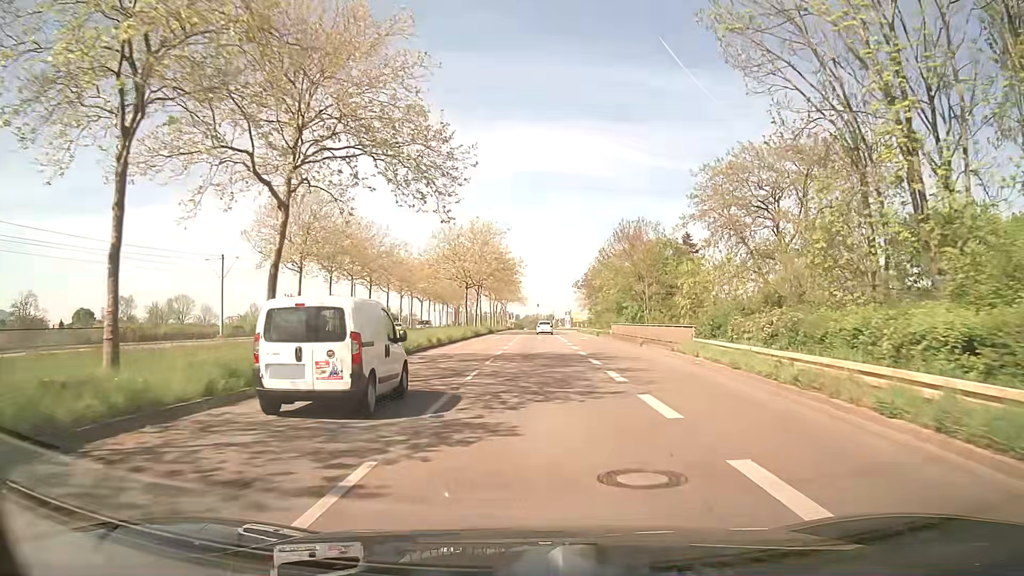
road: secondary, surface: asphalt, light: Day
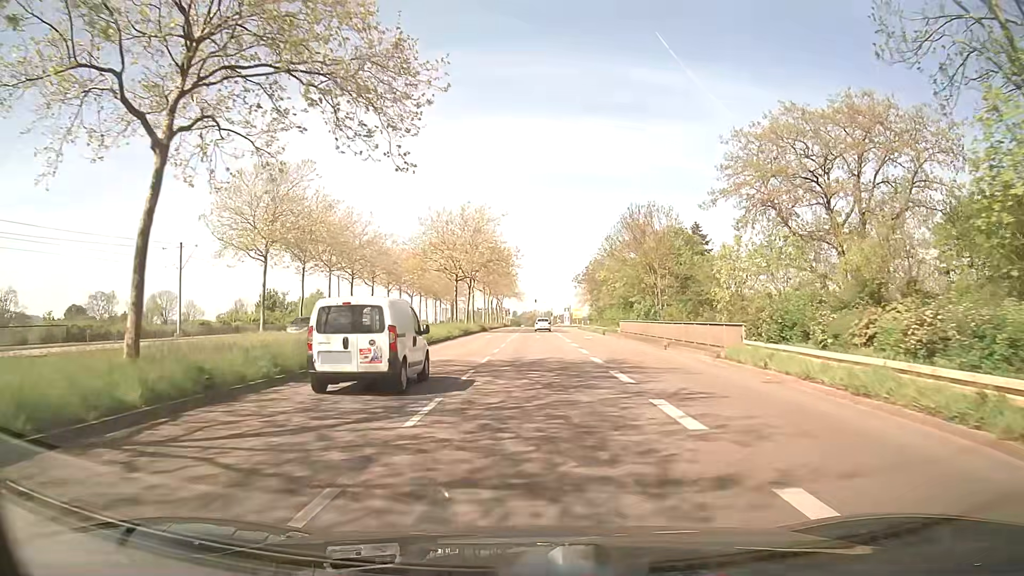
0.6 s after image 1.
(+0.1, +7.3) m; +1°
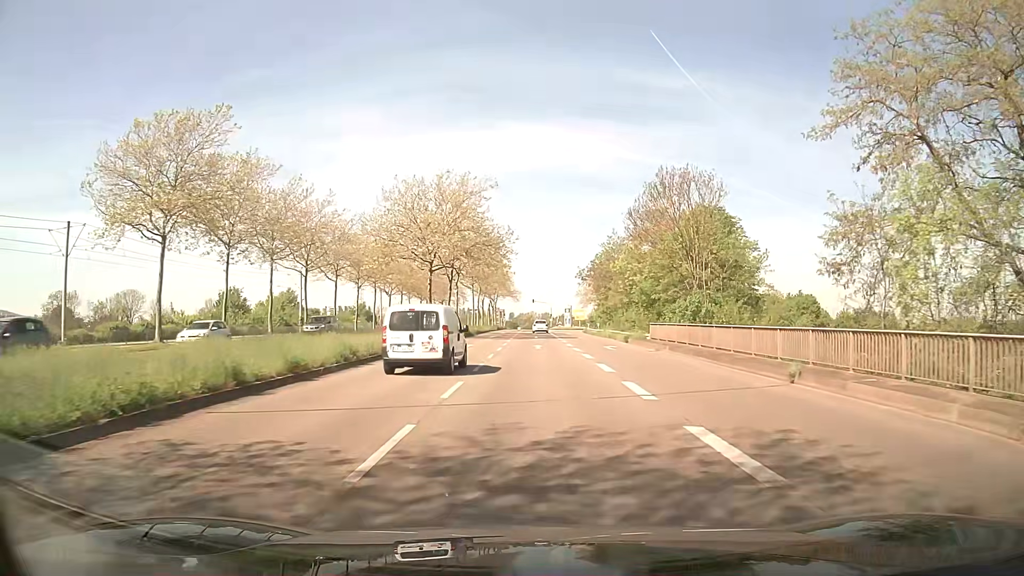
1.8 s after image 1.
(+0.1, +14.7) m; +1°
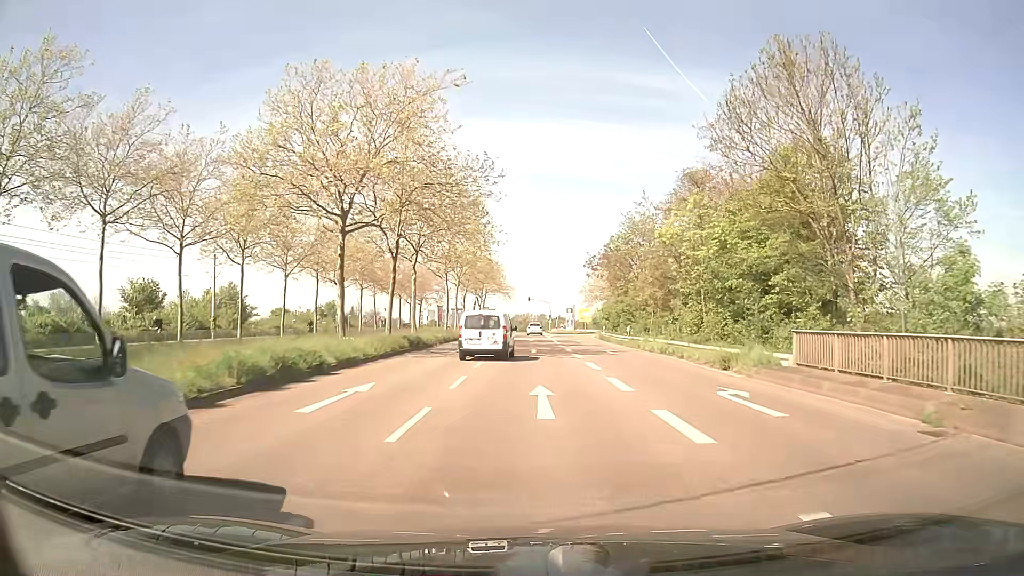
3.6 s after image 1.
(-0.1, +22.2) m; 0°
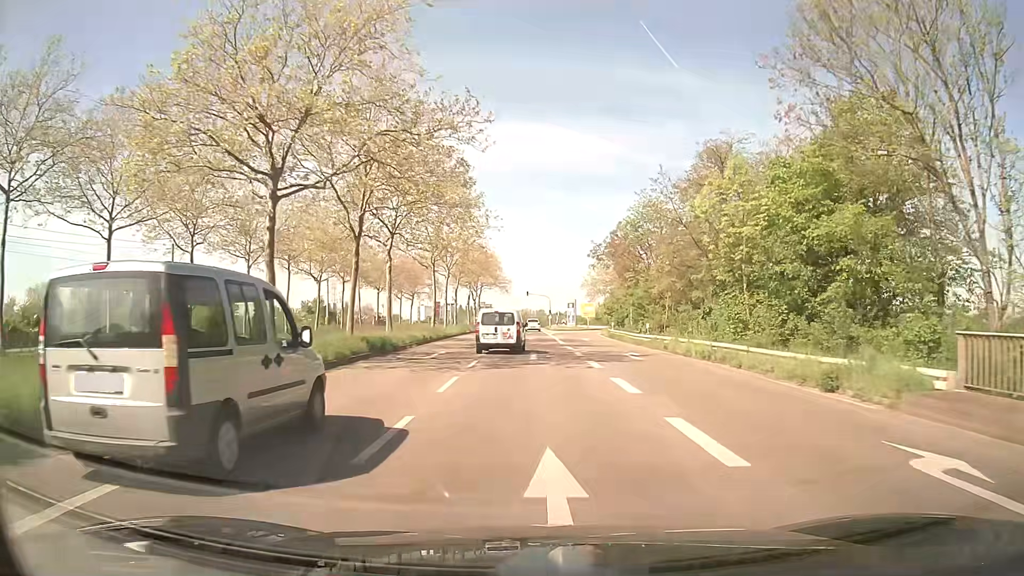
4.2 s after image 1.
(0.0, +7.4) m; 0°
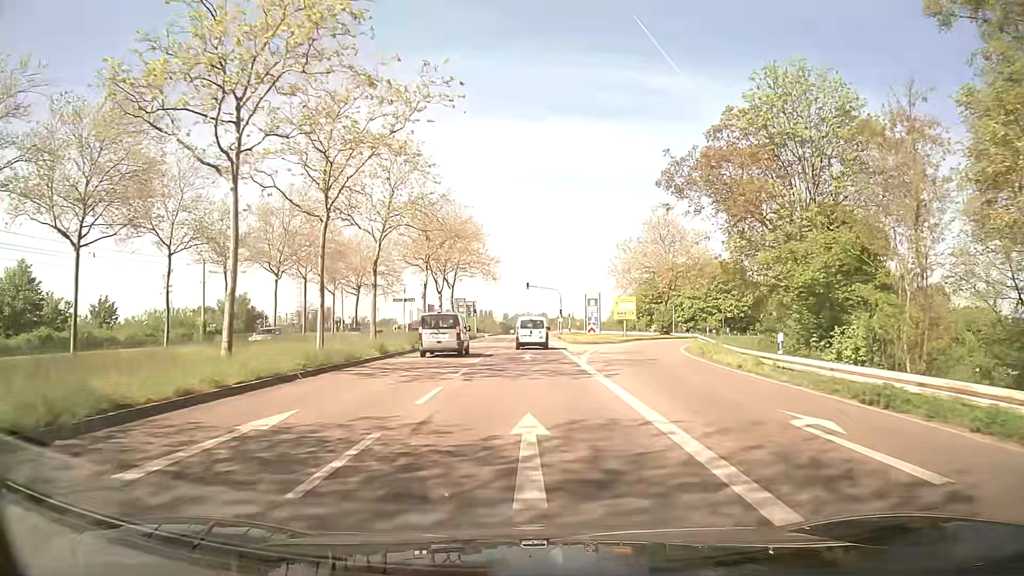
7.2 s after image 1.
(-0.1, +37.3) m; 0°
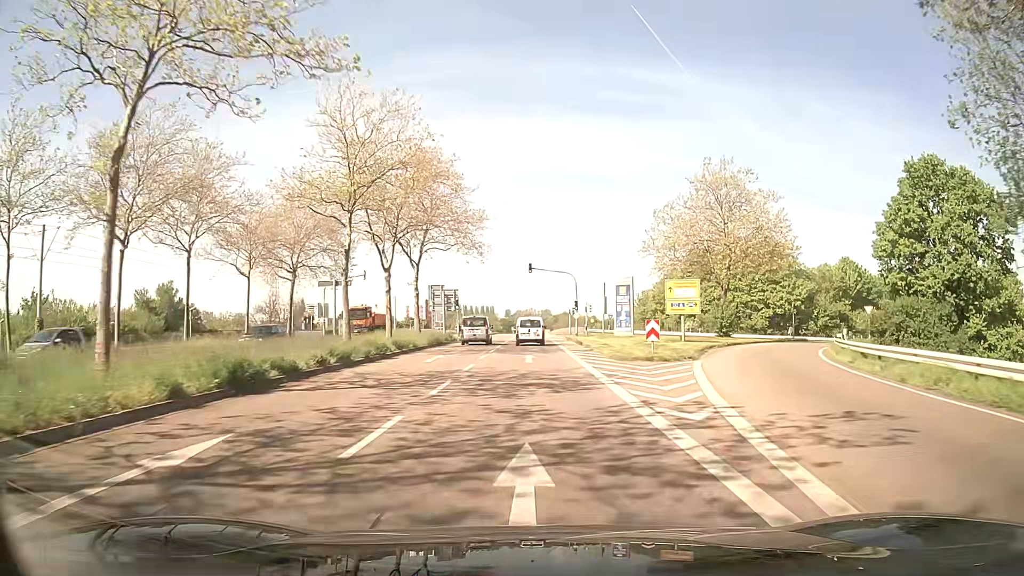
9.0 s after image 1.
(-0.2, +22.6) m; -1°
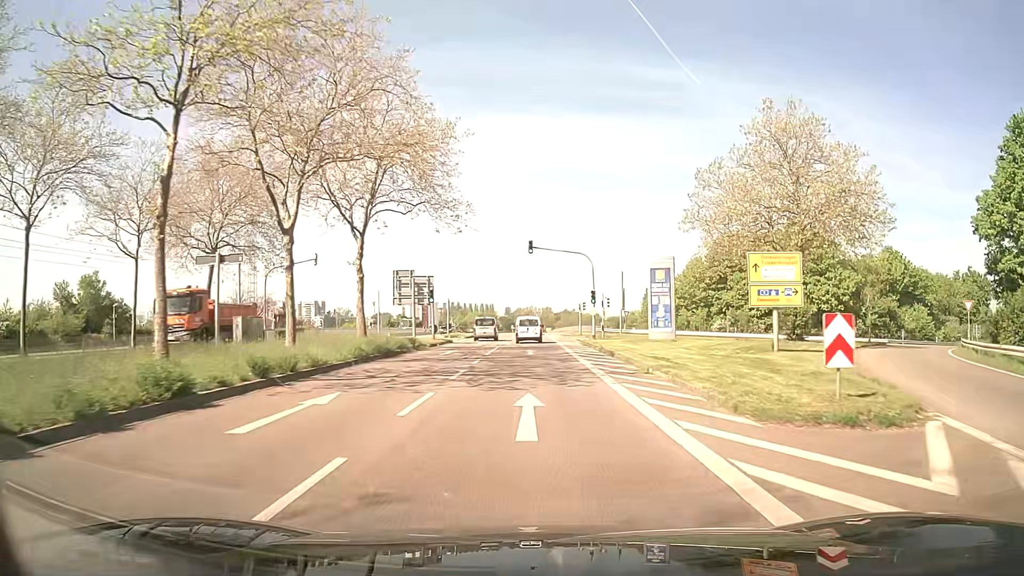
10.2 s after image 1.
(0.0, +15.2) m; 0°
(0, +10) (0, +20) (0, +30) (0, +40) (0, +50) (0, +60) (0, +70) (0, +80) (0, +90) (+1, +100) m
